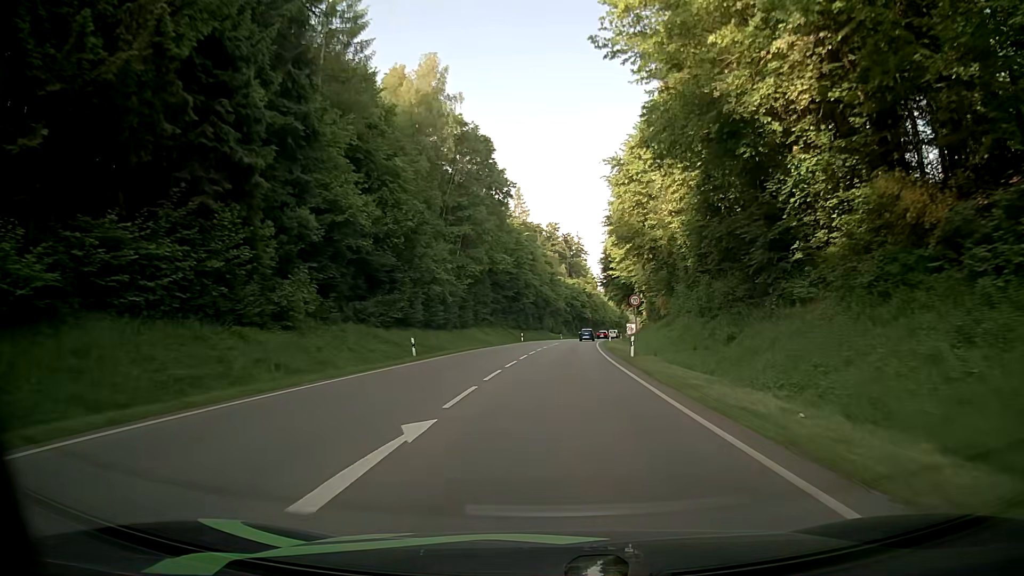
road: secondary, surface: asphalt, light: Day
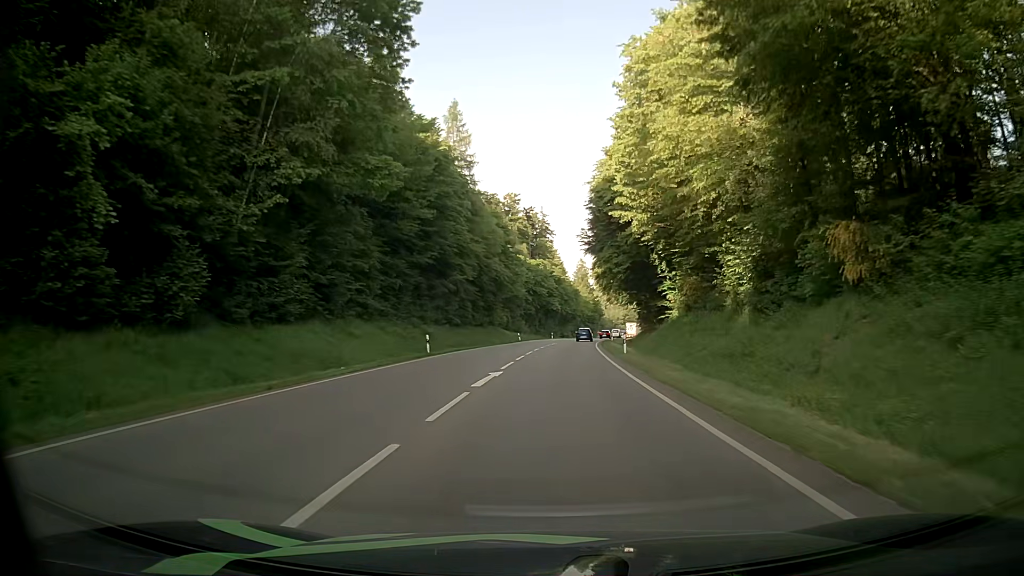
(+1.7, +43.7) m; +4°
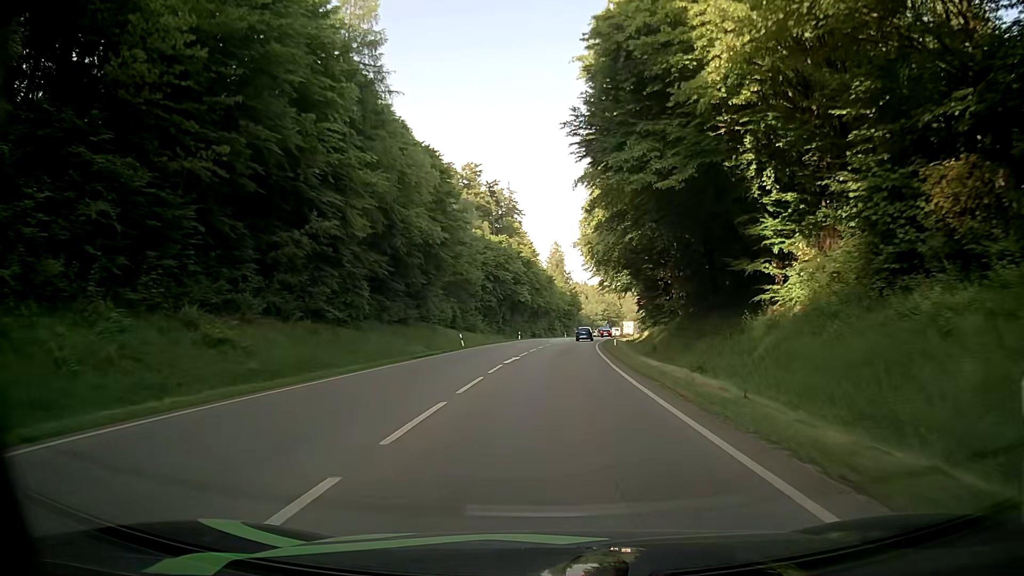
(+0.7, +31.7) m; +3°
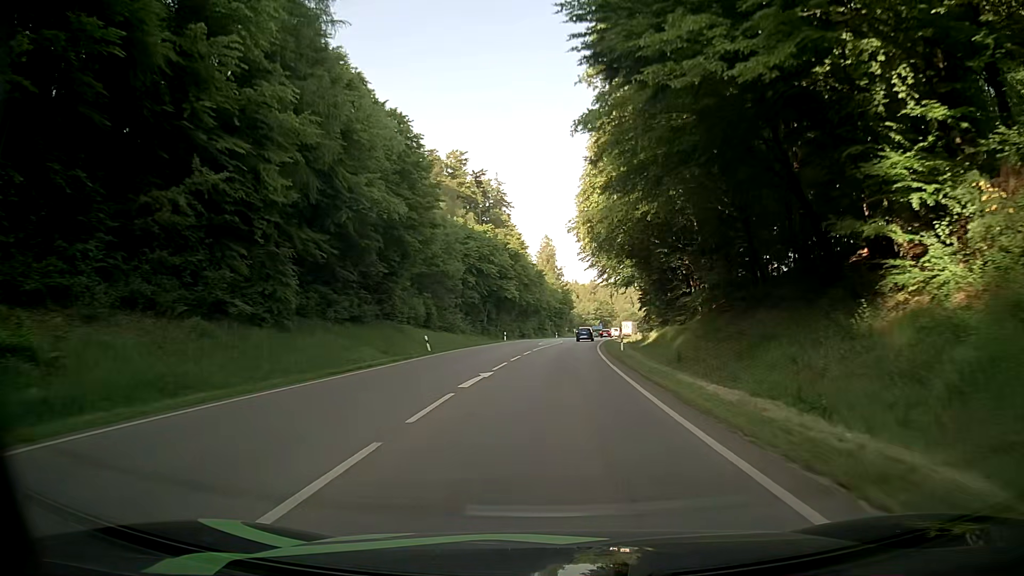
(-0.1, +10.4) m; 0°
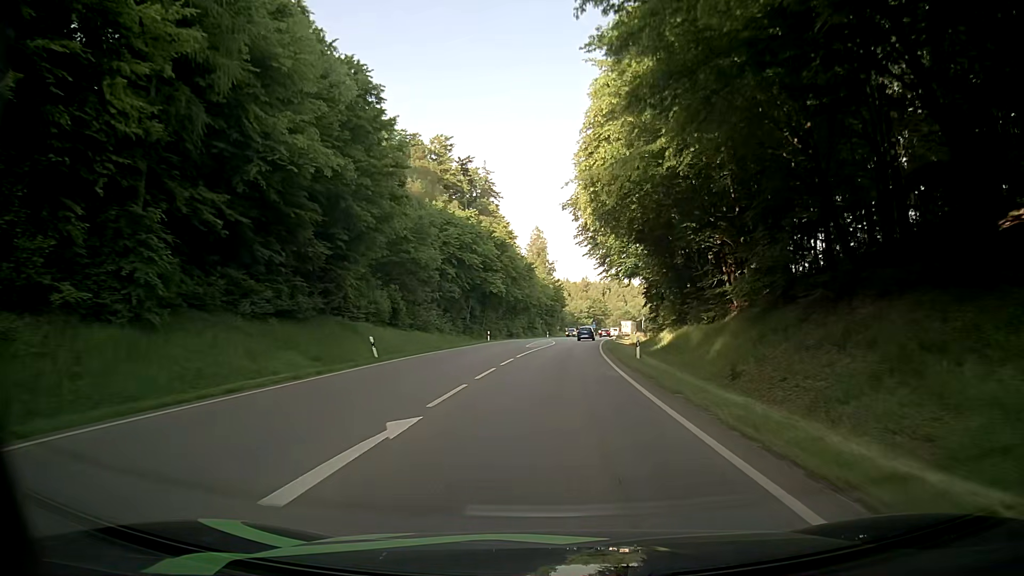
(+0.1, +10.3) m; 0°
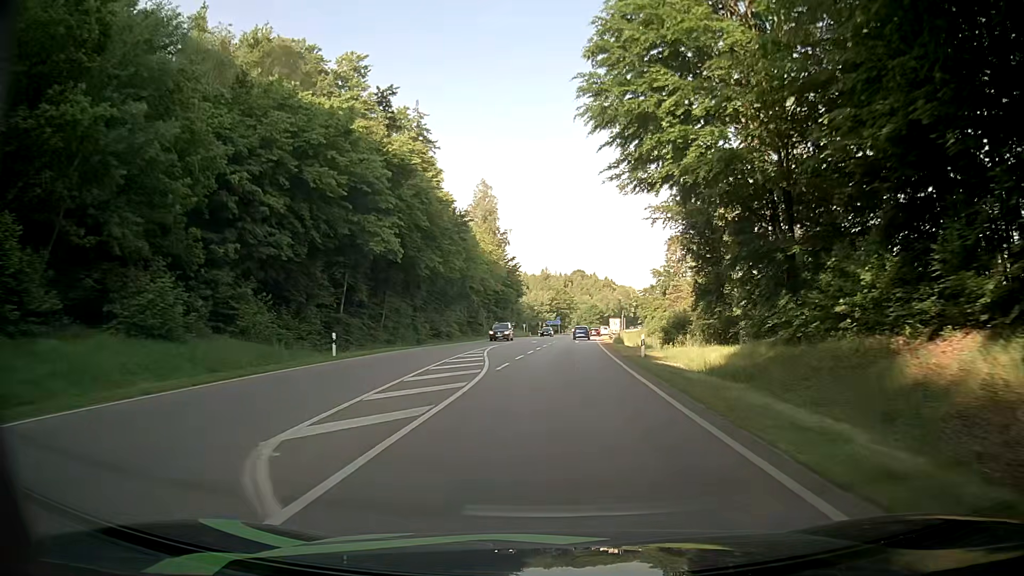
(+1.3, +40.3) m; +4°
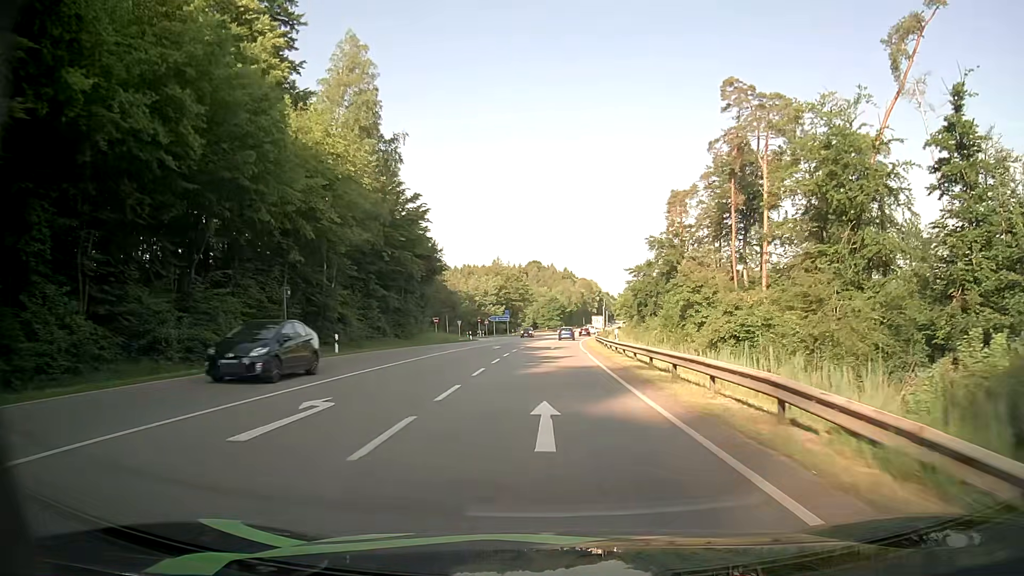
(+1.7, +49.4) m; +4°
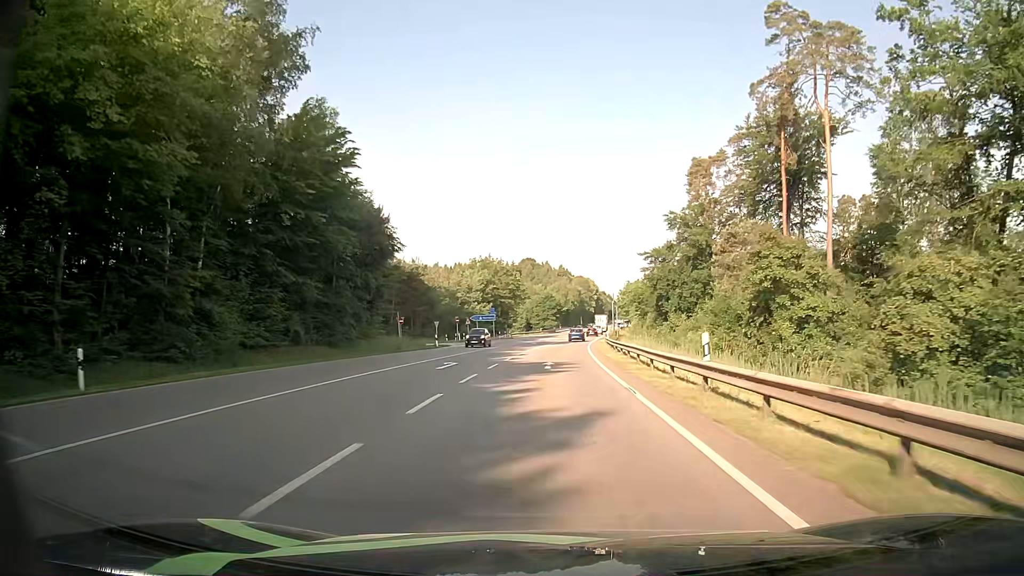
(+0.1, +19.8) m; 0°
